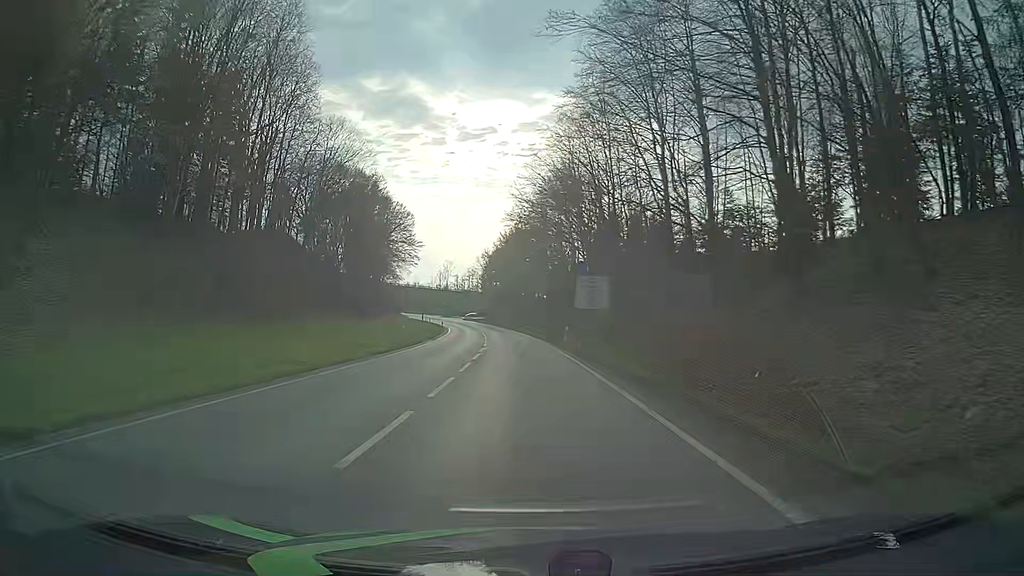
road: primary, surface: asphalt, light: Day
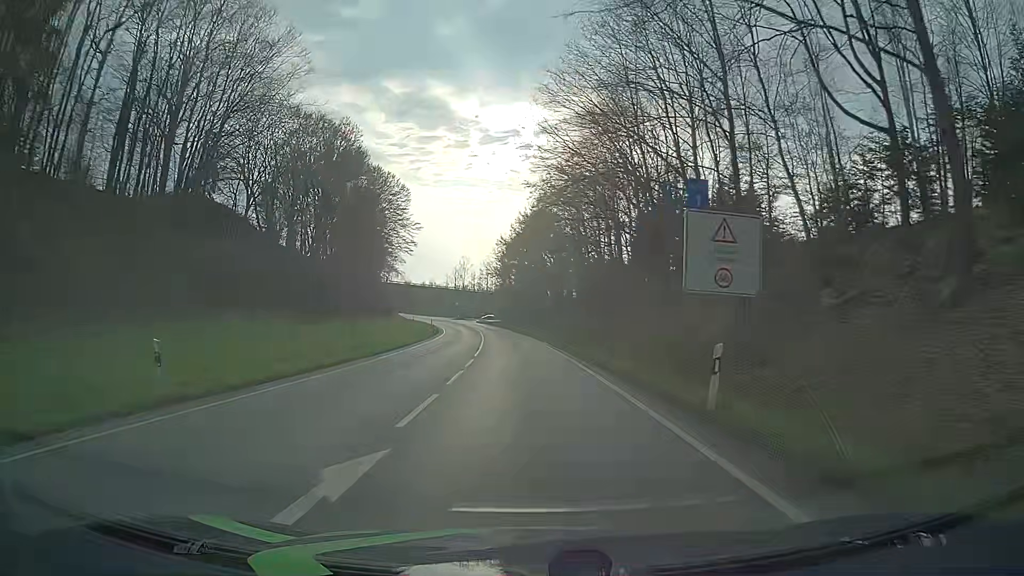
(-0.6, +27.5) m; -2°
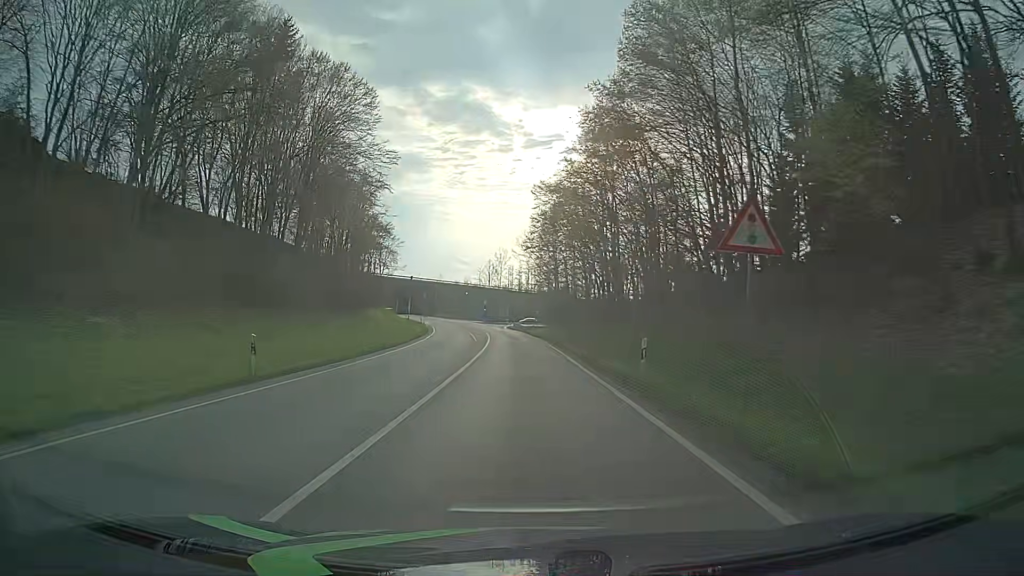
(-2.1, +45.5) m; -5°
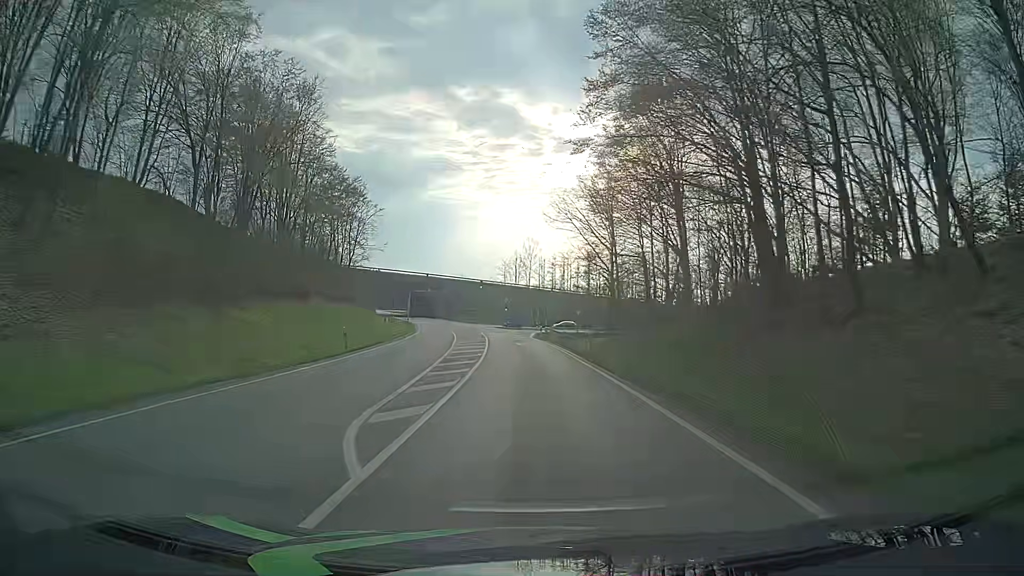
(-0.9, +36.4) m; -3°
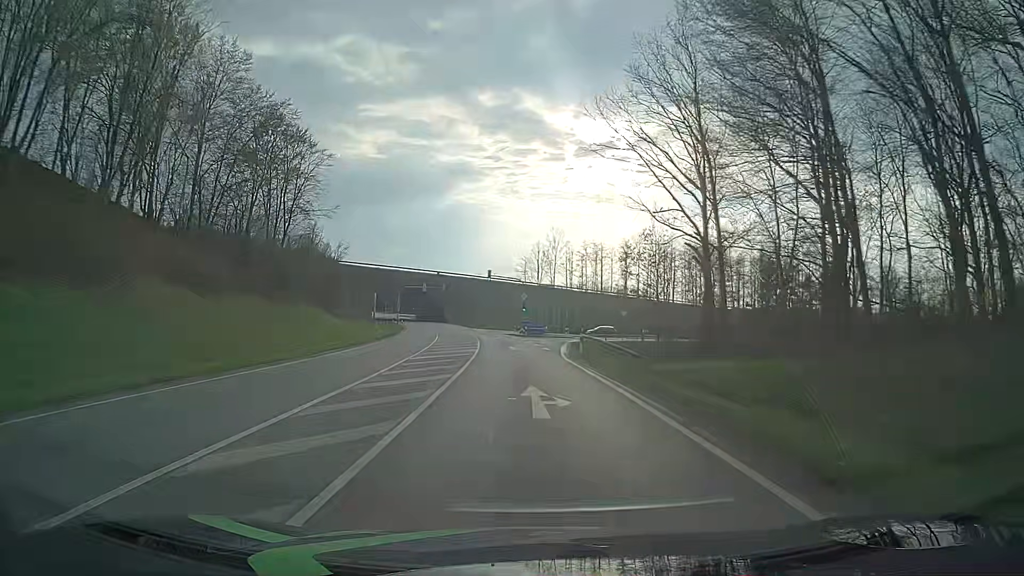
(-0.4, +27.3) m; -2°
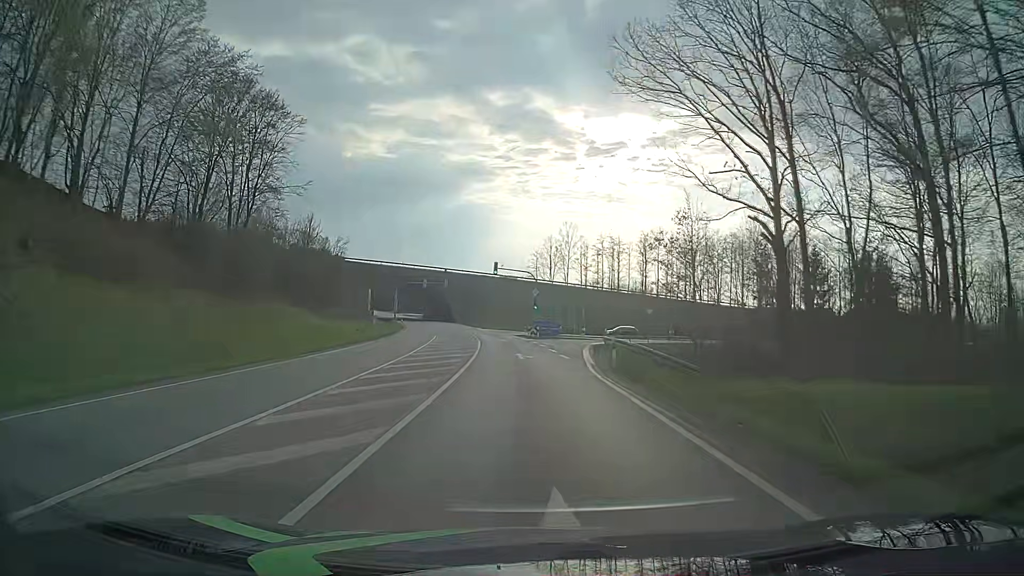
(0.0, +9.1) m; 0°
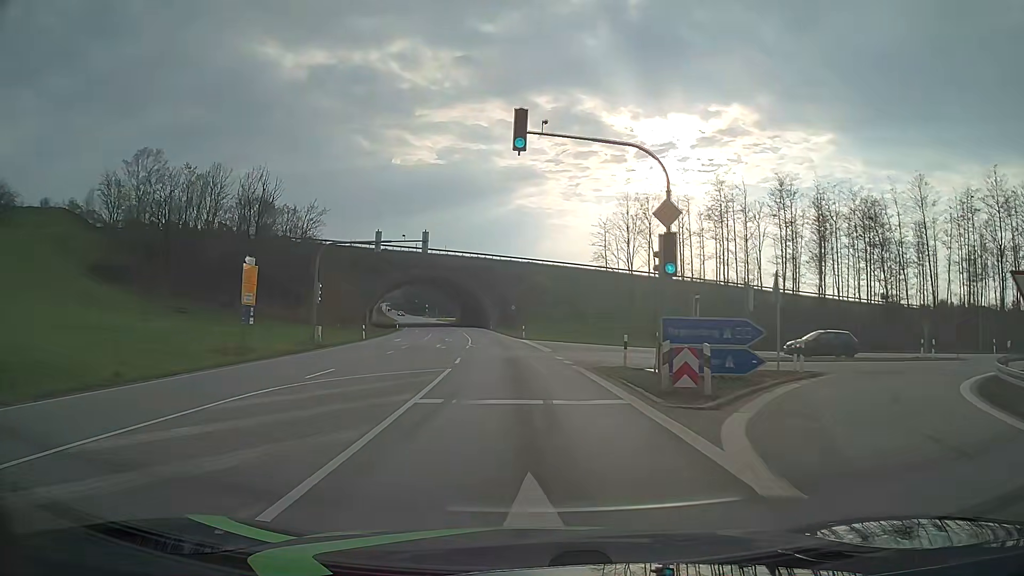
(-1.9, +45.5) m; -5°
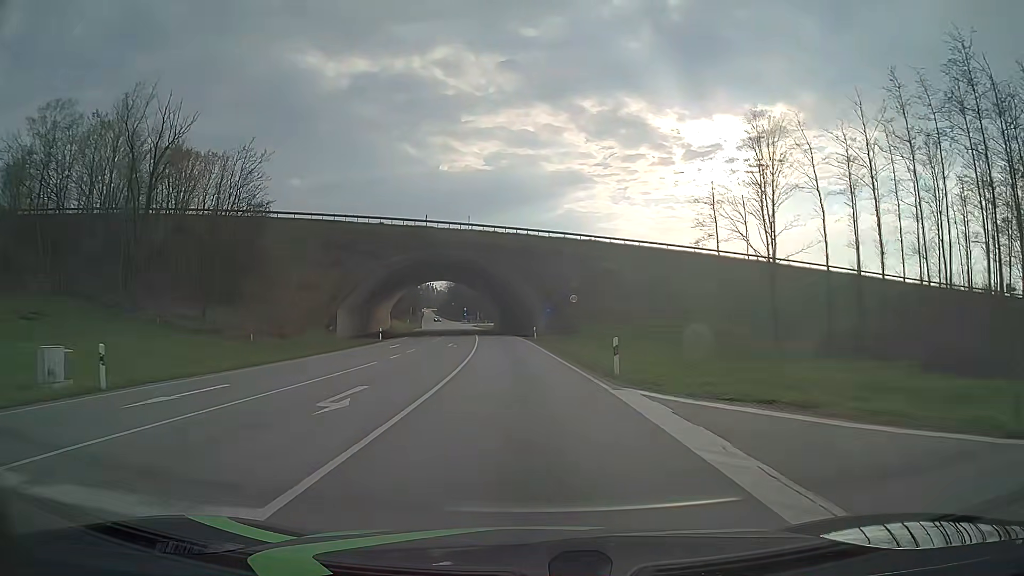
(-1.3, +36.4) m; -4°
(0, +10) (0, +20) (-1, +30) (-1, +40) (-2, +50) (-3, +60) (-4, +70) (-5, +80) (-7, +90) (-8, +99) m
